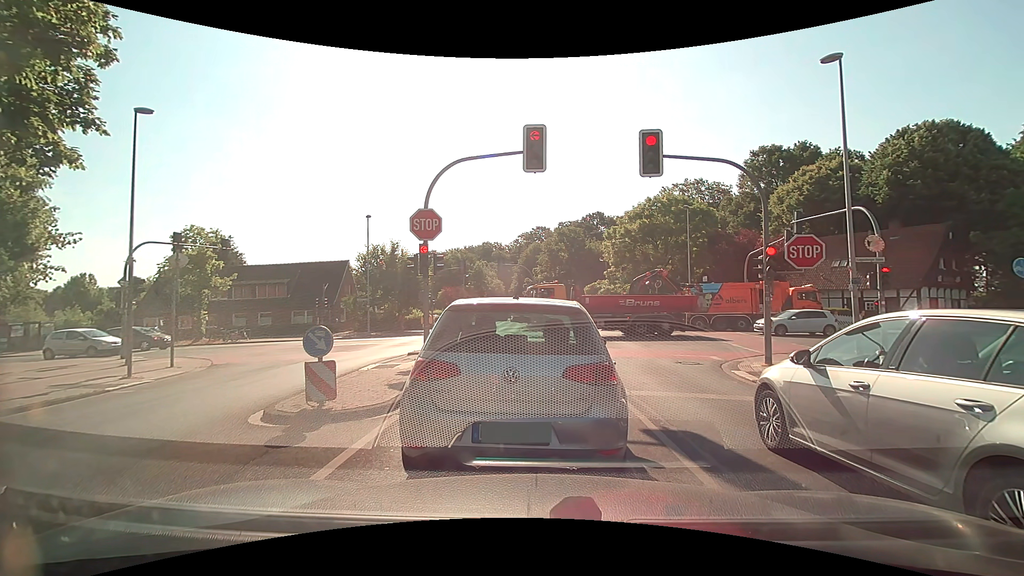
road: tertiary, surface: asphalt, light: Day
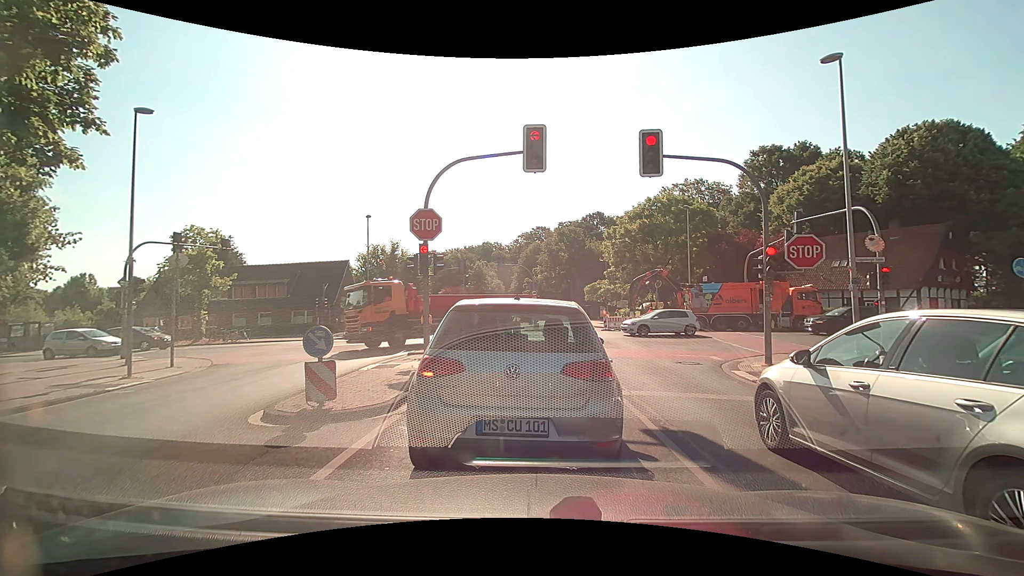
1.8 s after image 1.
(0.0, 0.0) m; 0°
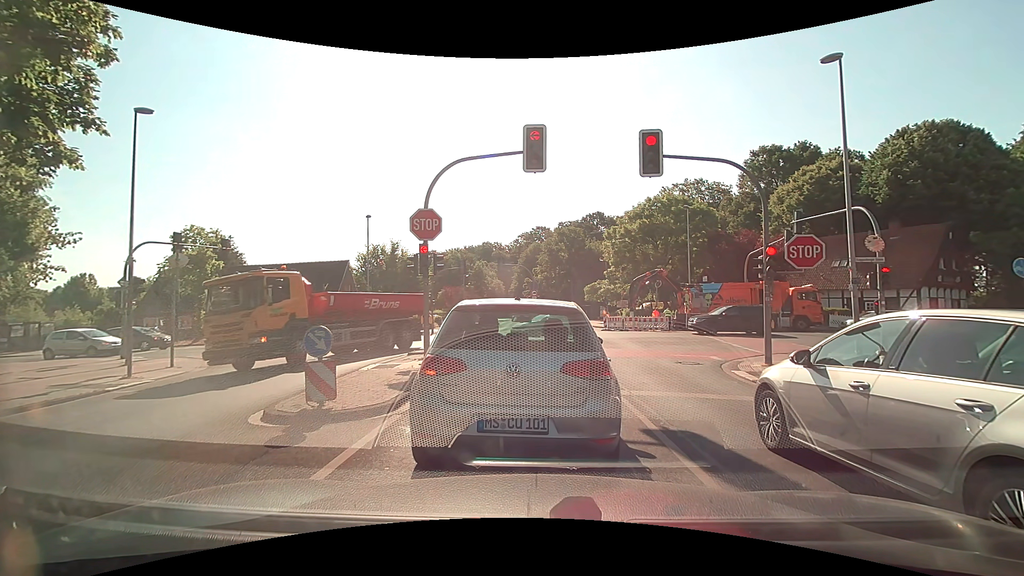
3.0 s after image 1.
(0.0, 0.0) m; 0°
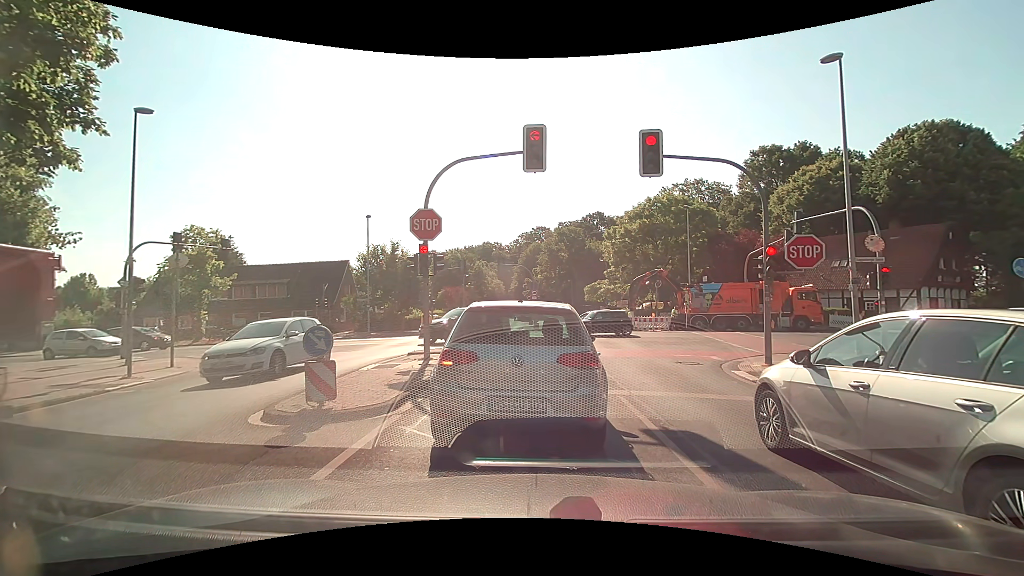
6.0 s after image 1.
(0.0, 0.0) m; 0°
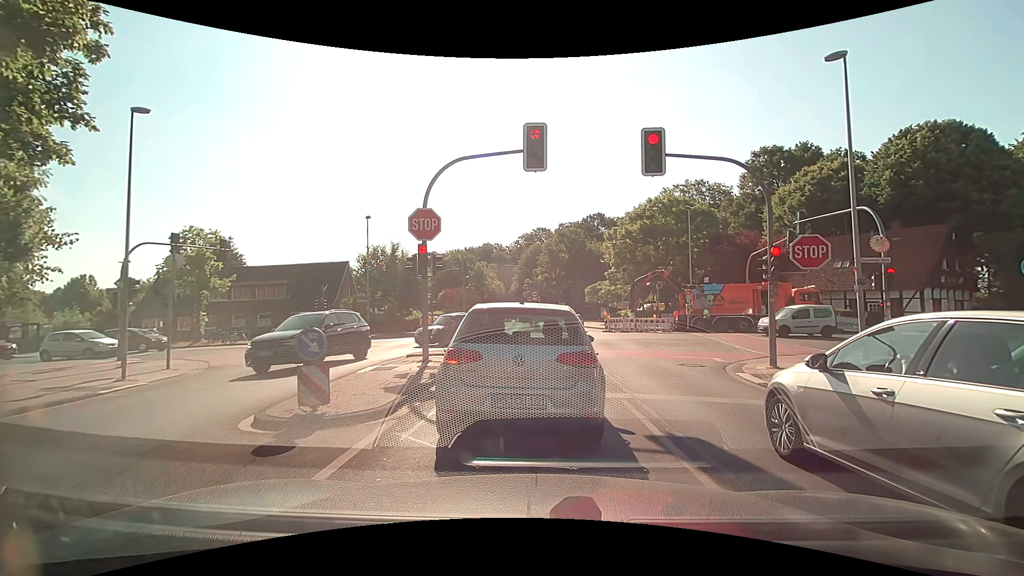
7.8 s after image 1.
(0.0, +0.2) m; 0°
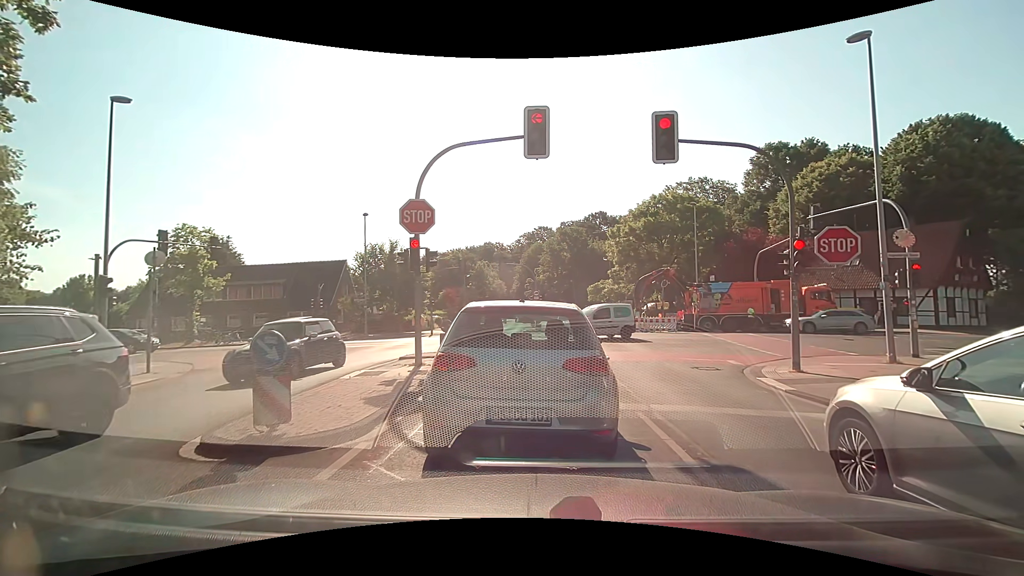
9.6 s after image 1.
(0.0, +1.1) m; 0°
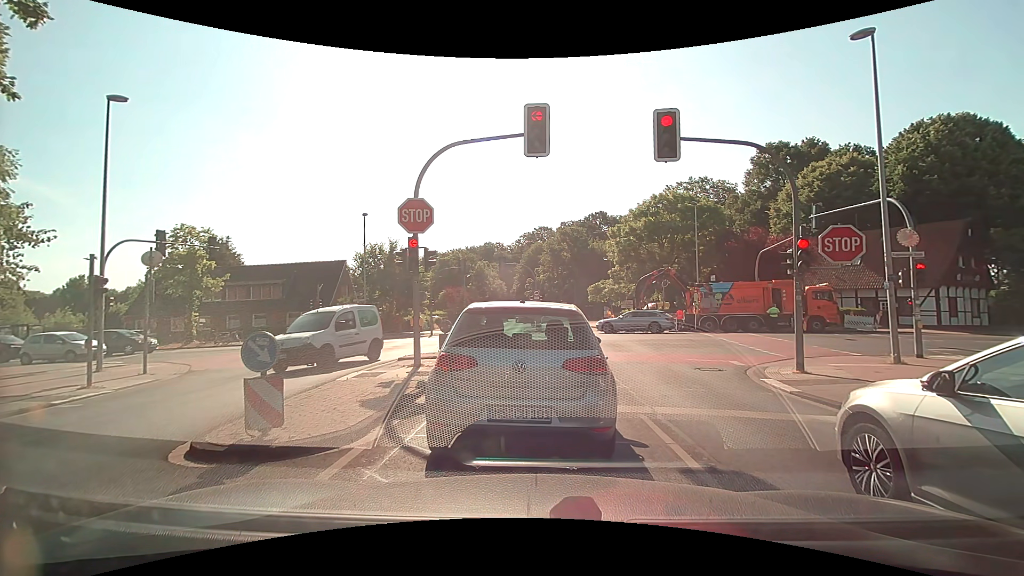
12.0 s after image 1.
(0.0, +0.2) m; 0°
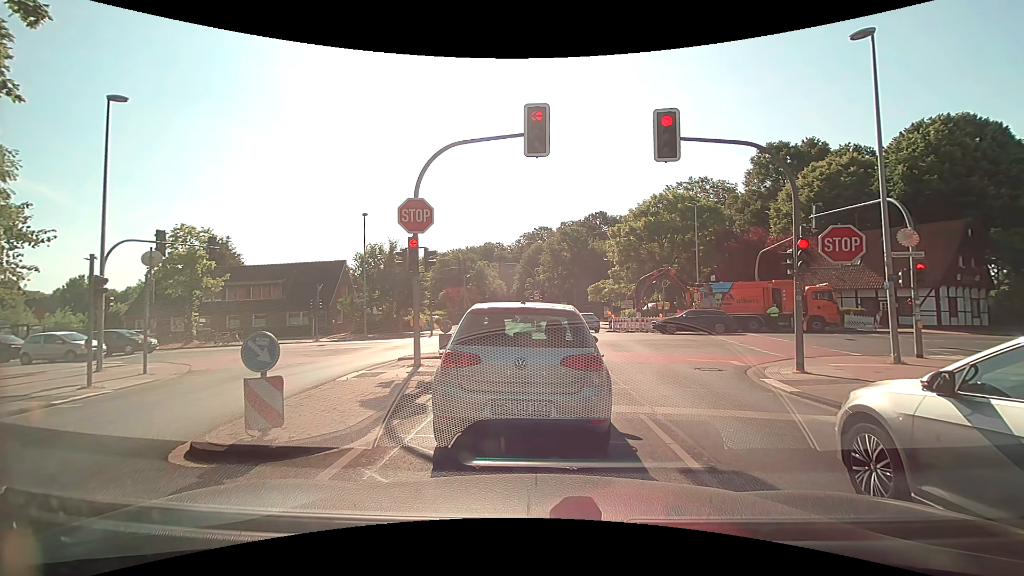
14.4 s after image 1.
(0.0, 0.0) m; 0°
(0, +10) (-1, +20) (-6, +28) (-15, +33) (-24, +34) (-34, +33) (-44, +33) (-54, +33) (-64, +33) (-74, +32) m
